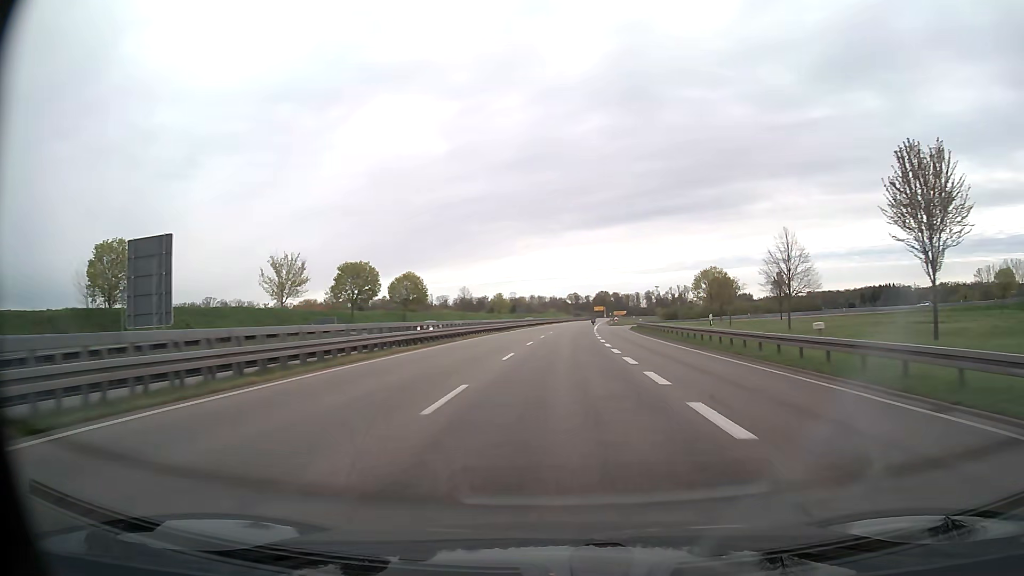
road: trunk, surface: asphalt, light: Day
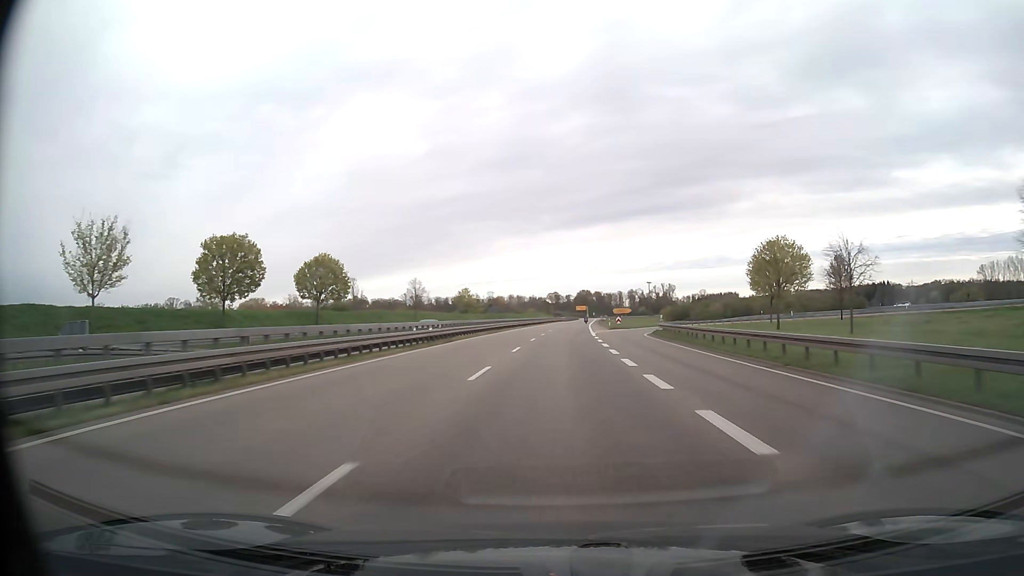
(+0.5, +31.1) m; +2°
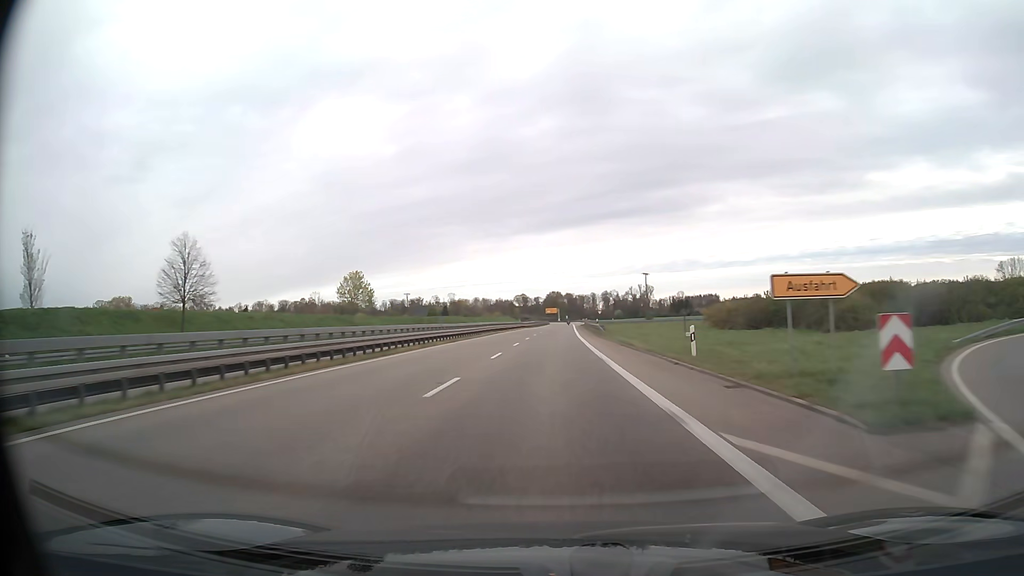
(+1.8, +62.9) m; +3°
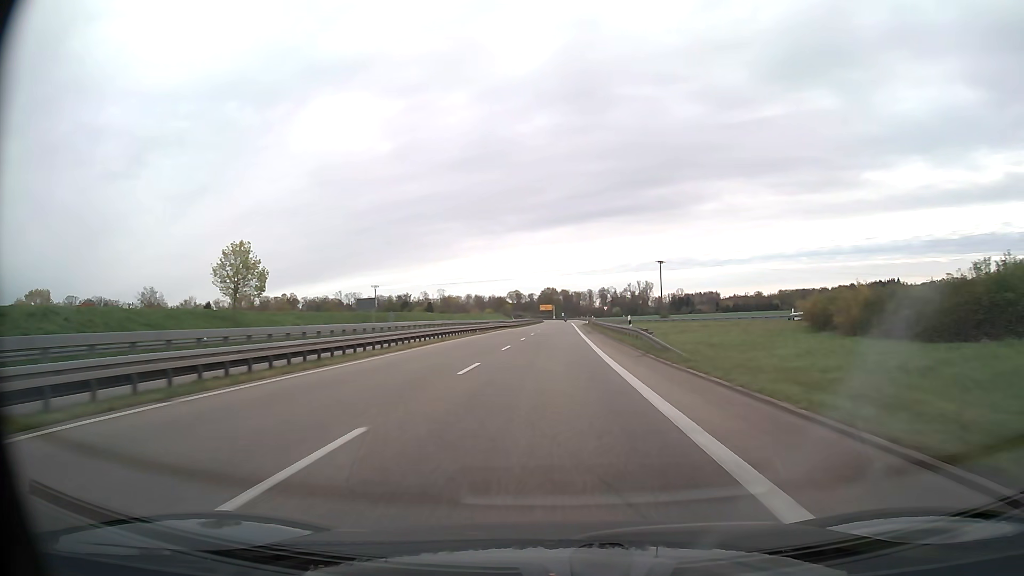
(0.0, +31.7) m; 0°
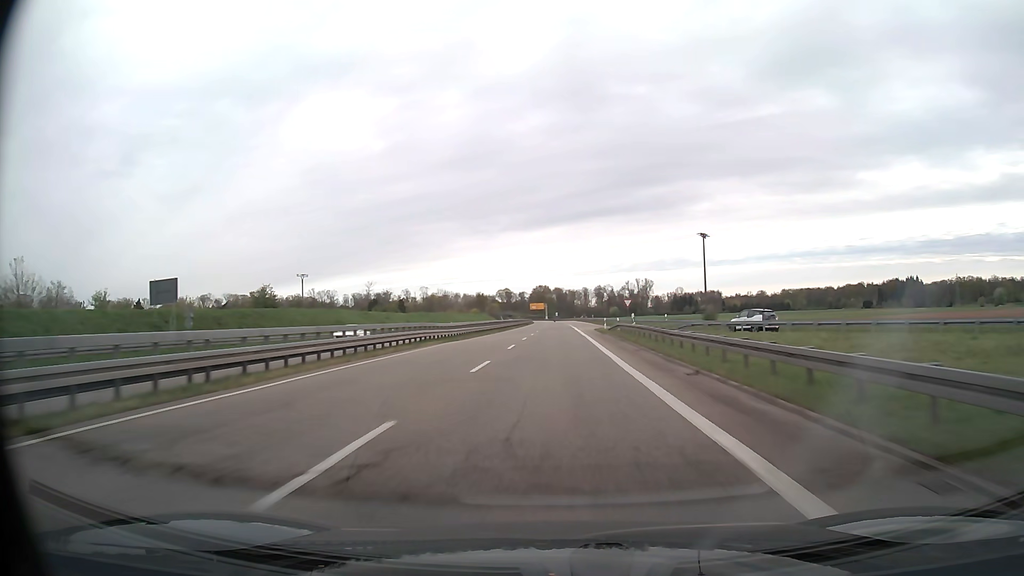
(+0.2, +47.5) m; +1°
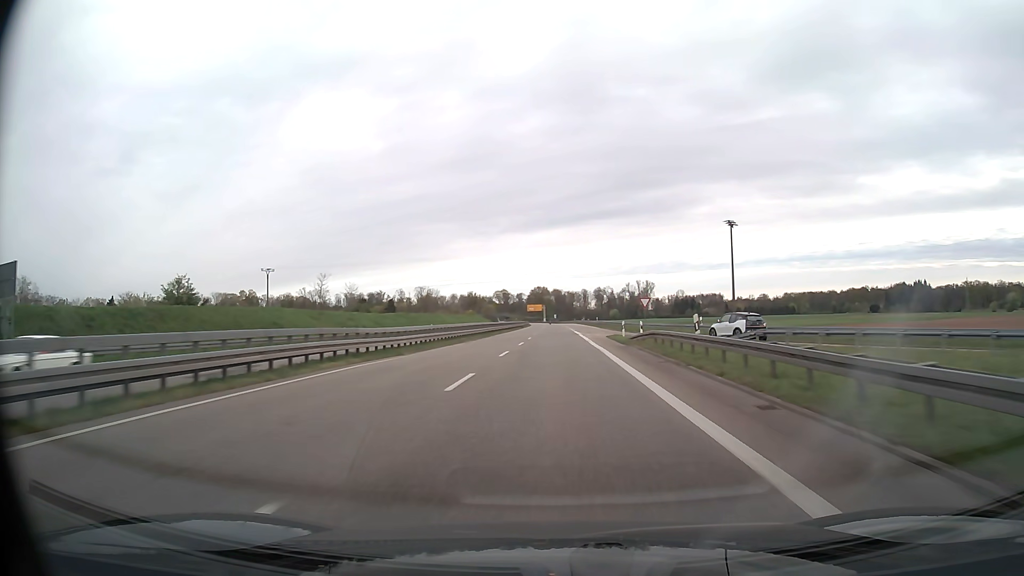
(0.0, +15.9) m; 0°
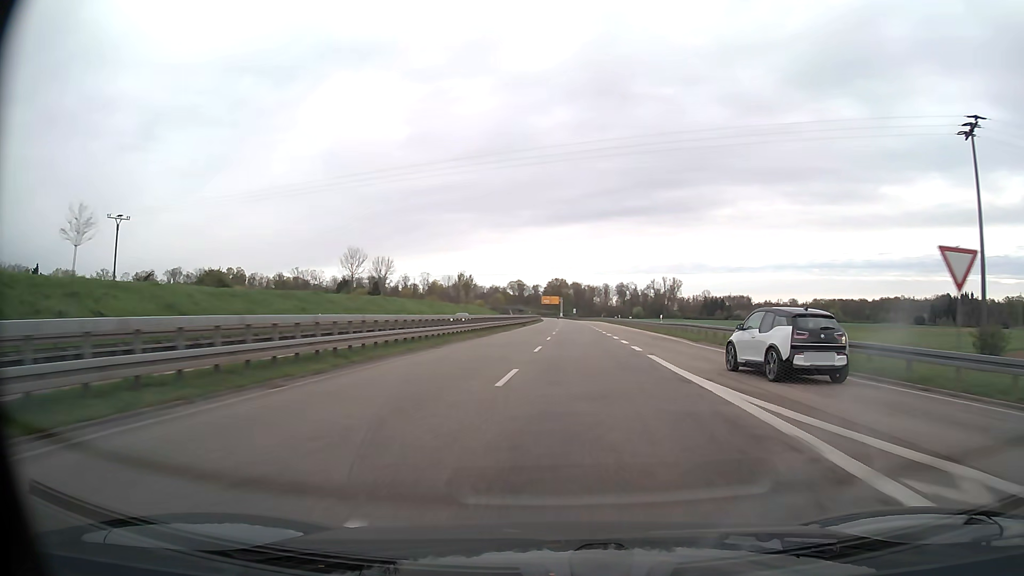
(-0.4, +47.9) m; -1°
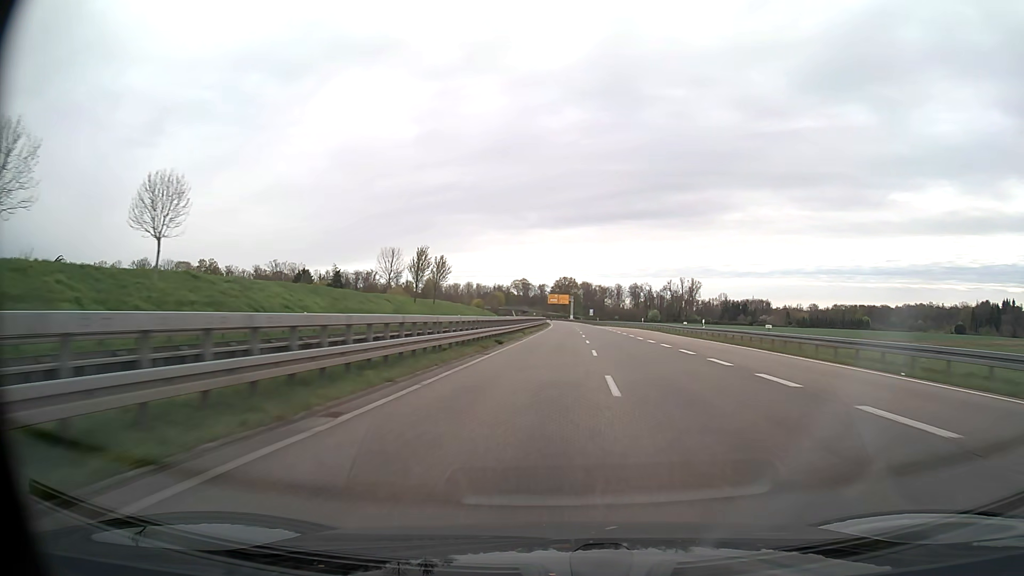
(-0.7, +48.3) m; -1°
(0, +10) (0, +20) (0, +30) (+1, +40) (+1, +50) (+1, +60) (+1, +70) (+2, +80) (+2, +90) (+3, +100) m
